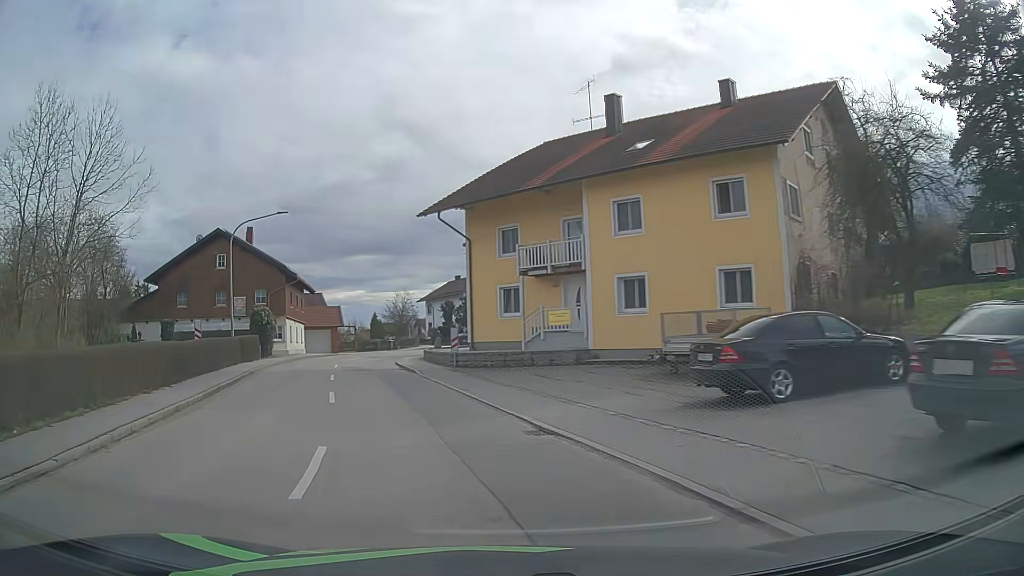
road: secondary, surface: asphalt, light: Day
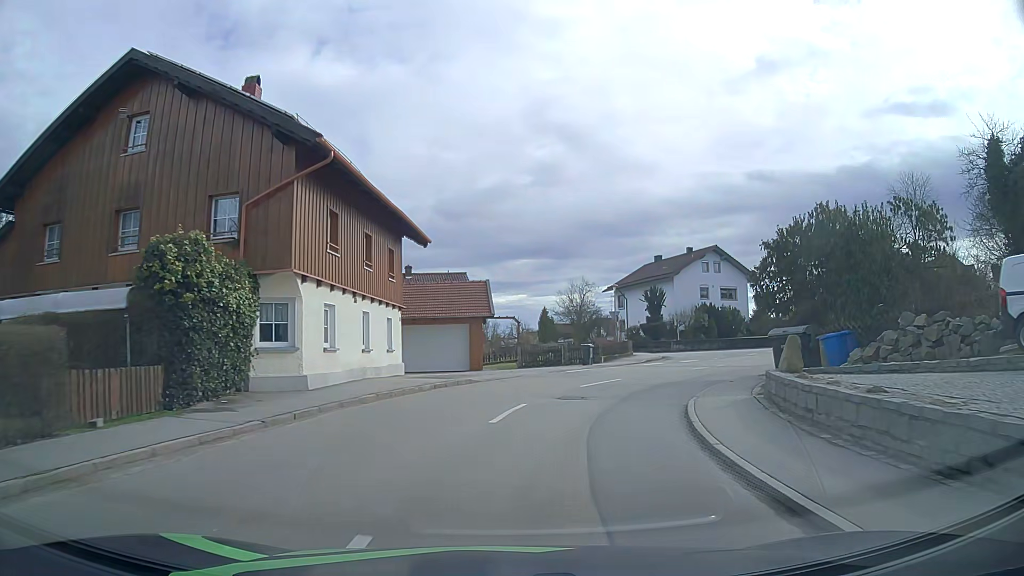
(-6.6, +29.8) m; -15°
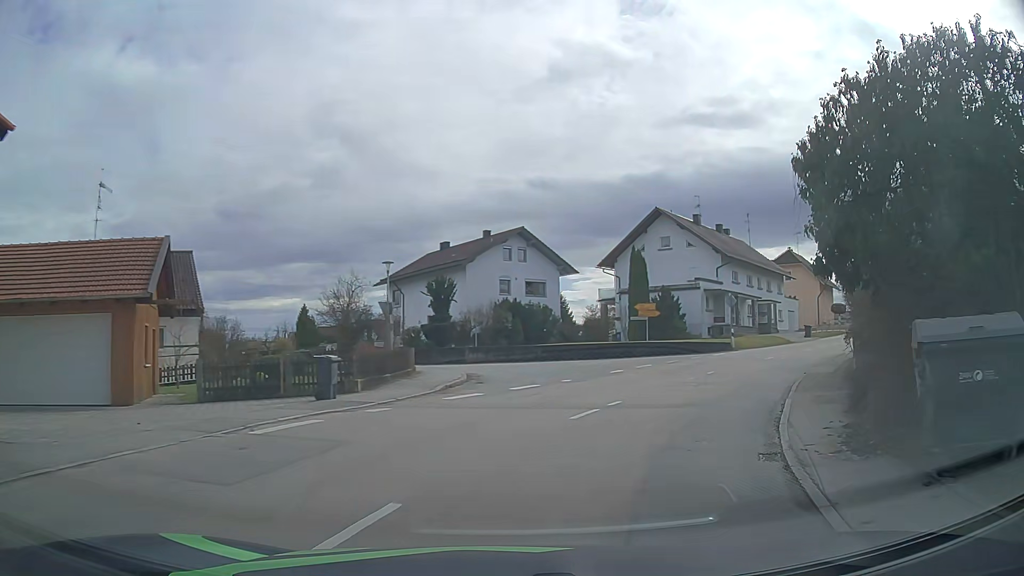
(+1.9, +15.4) m; +19°
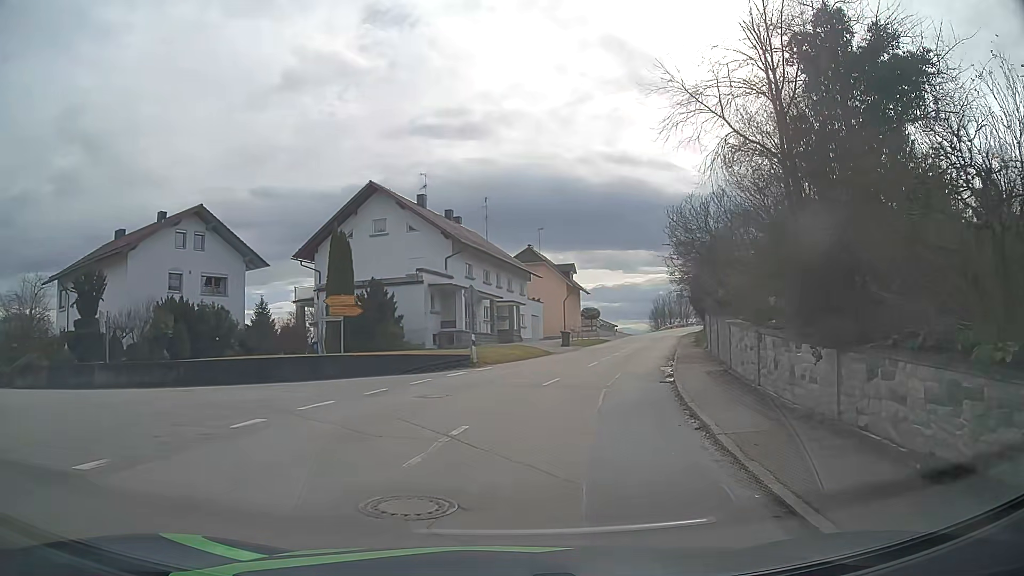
(+2.7, +12.5) m; +24°
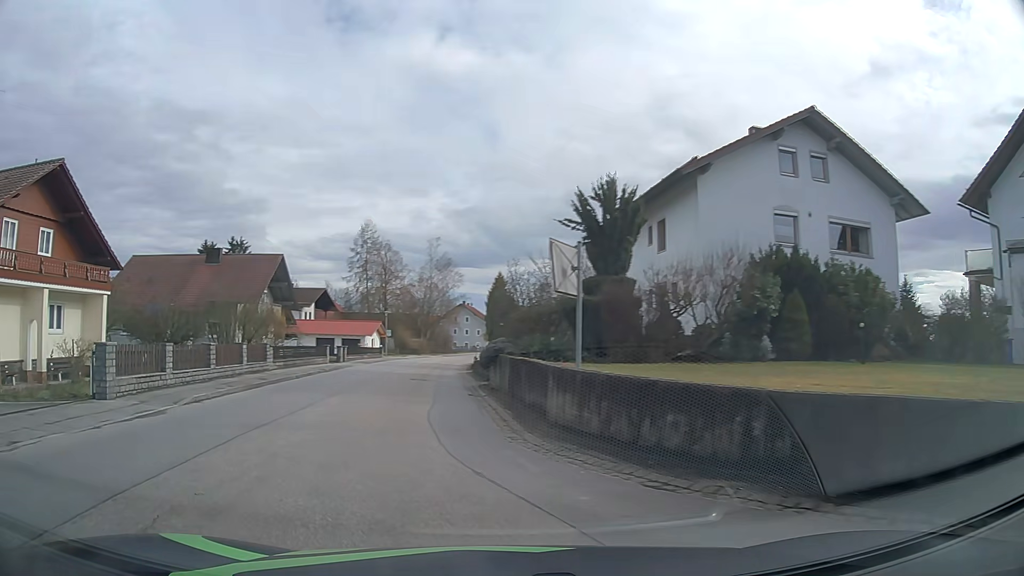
(-6.1, +16.5) m; -54°
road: tertiary
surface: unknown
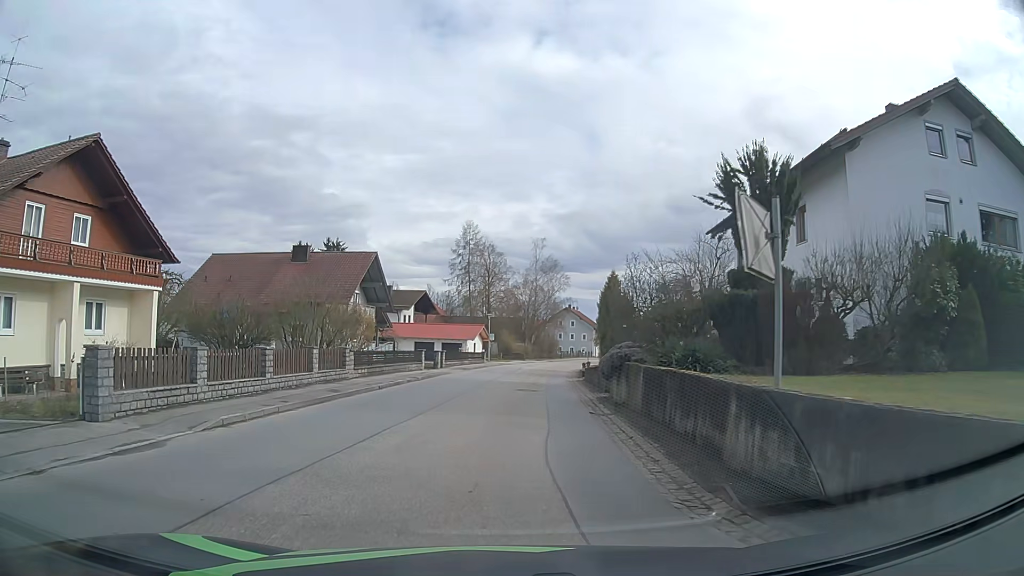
(-0.4, +4.0) m; -9°
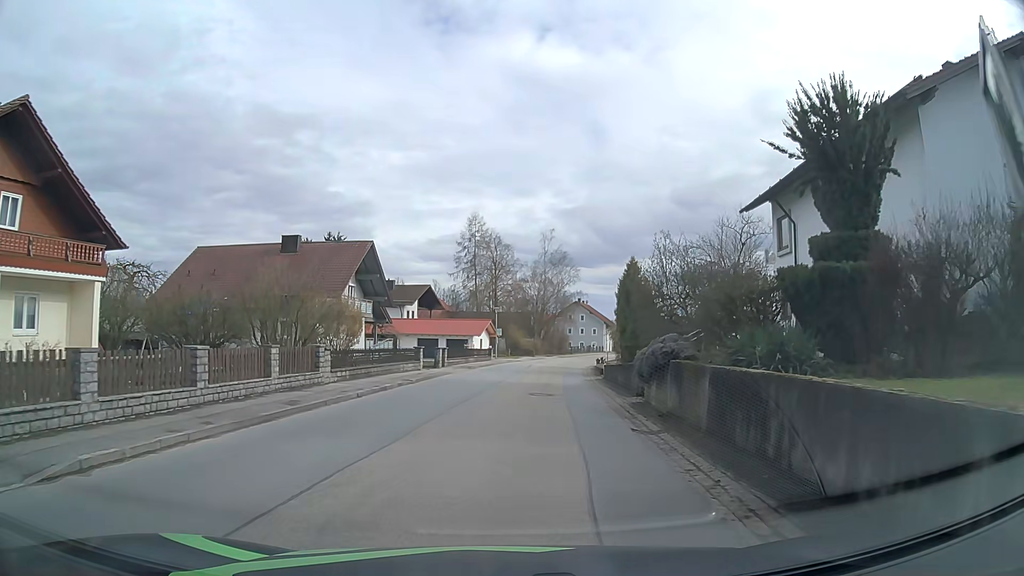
(-0.1, +4.3) m; 0°
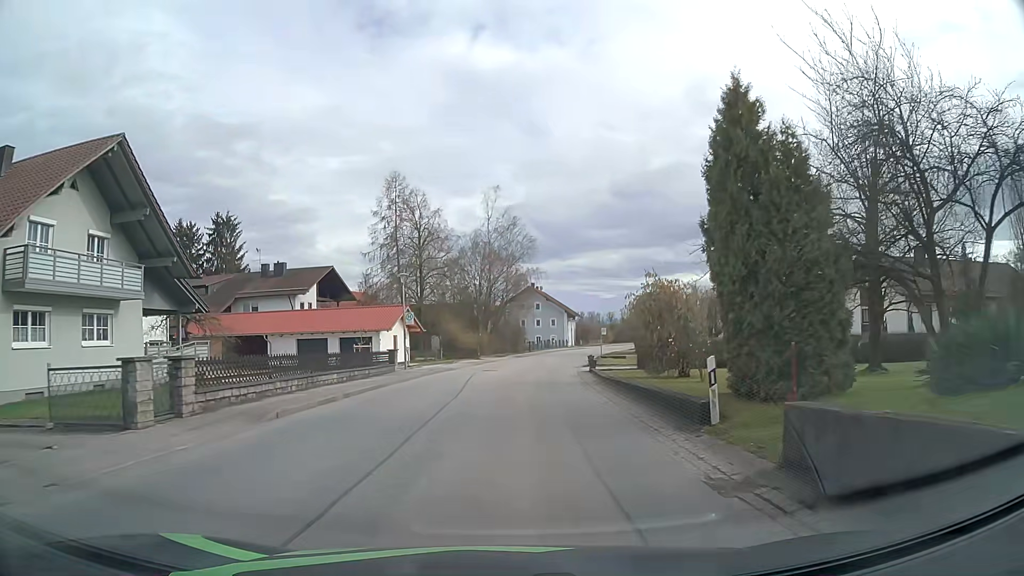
(+1.0, +27.2) m; +4°
(0, +10) (+1, +20) (+1, +30) (+2, +40) (+4, +50) (+5, +60) (+7, +69) (+10, +79) (+12, +89) (+15, +98) m
